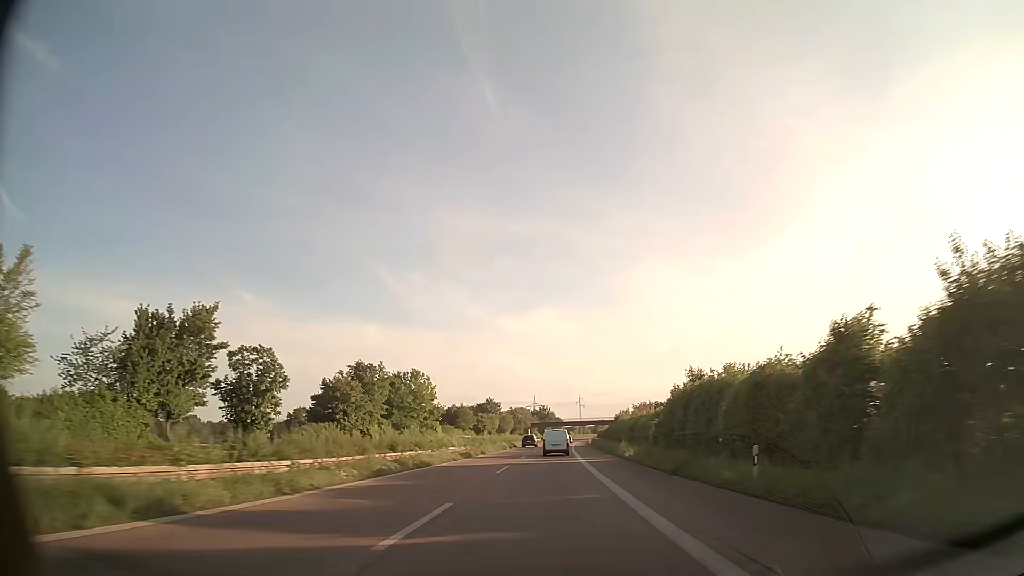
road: trunk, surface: asphalt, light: Day
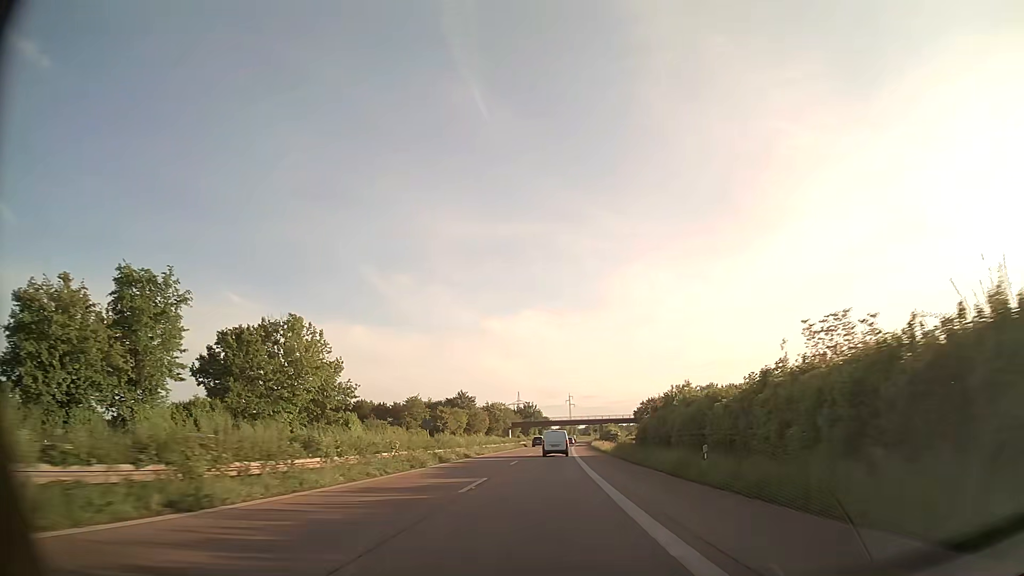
(+0.5, +45.2) m; +1°
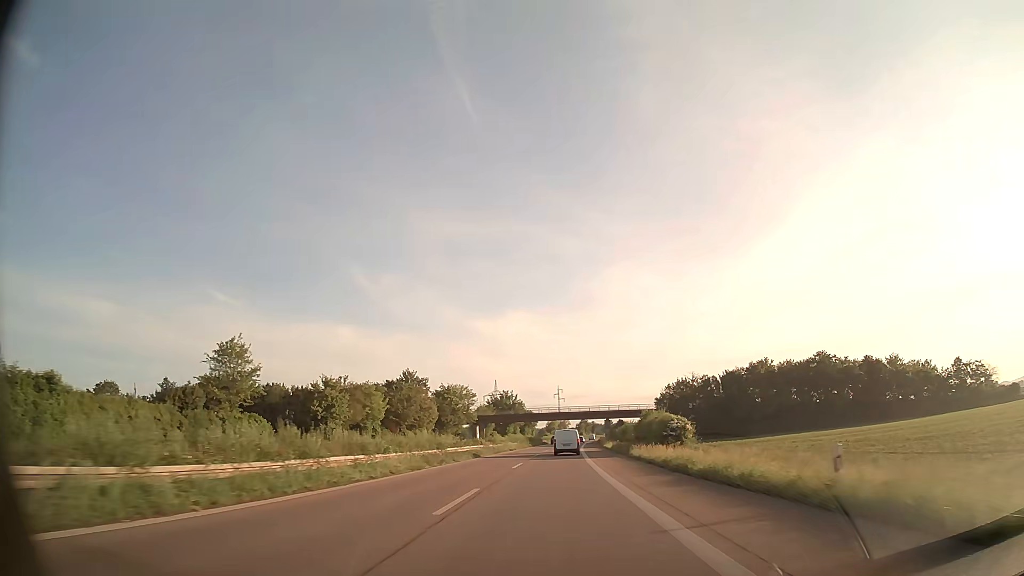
(+0.6, +59.5) m; +1°
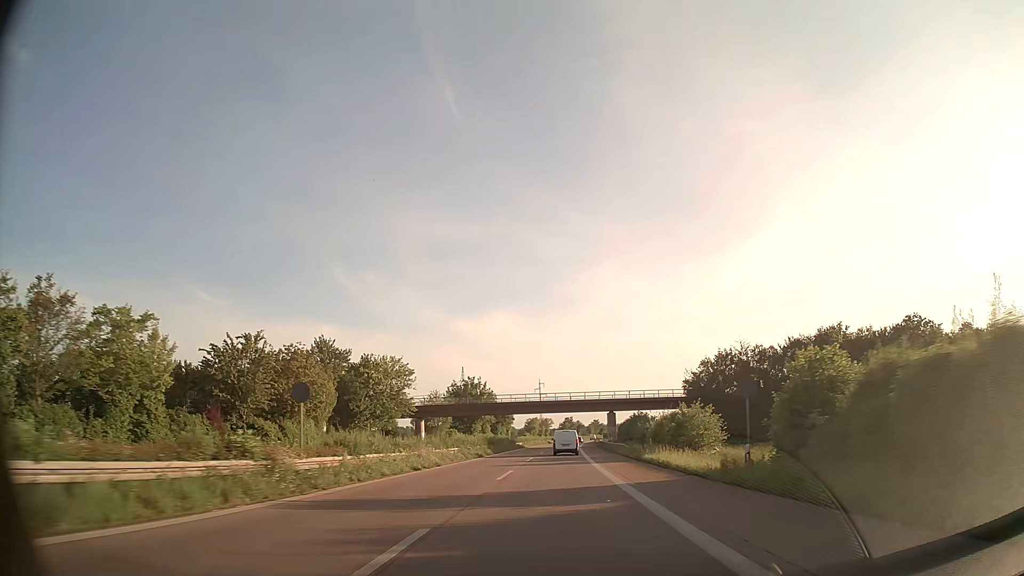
(+0.6, +44.0) m; +1°
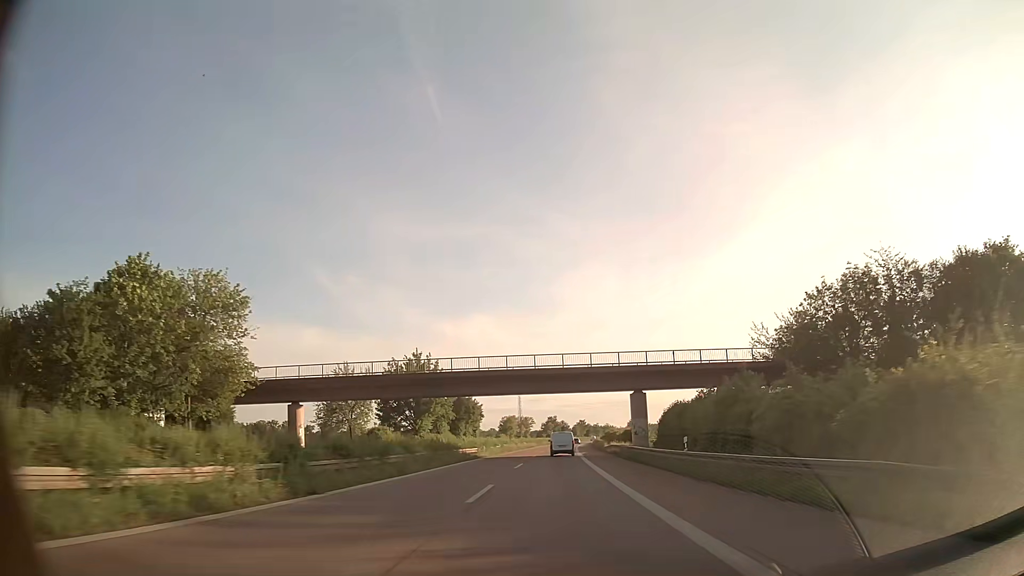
(+0.6, +43.6) m; +2°
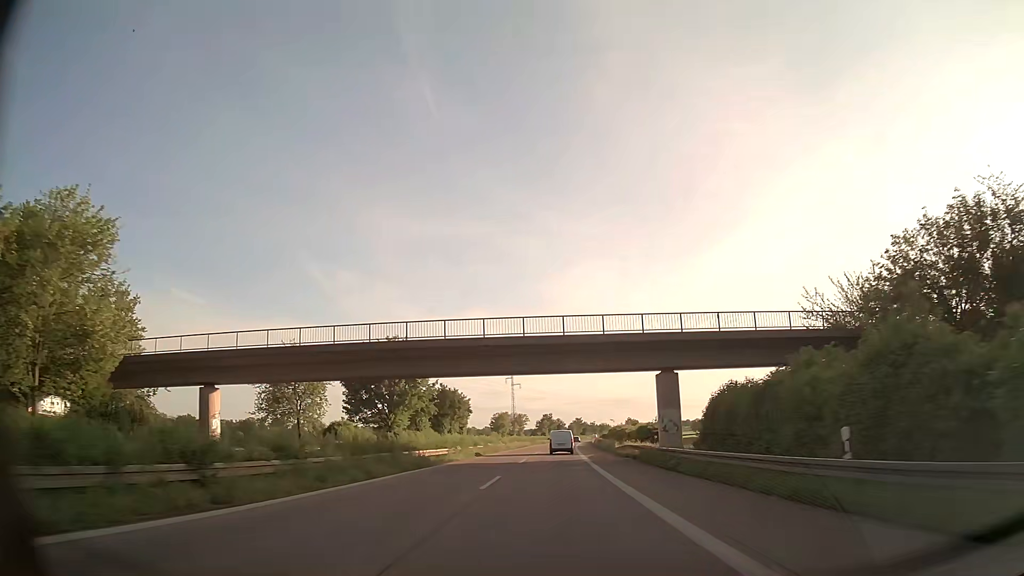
(0.0, +14.6) m; 0°
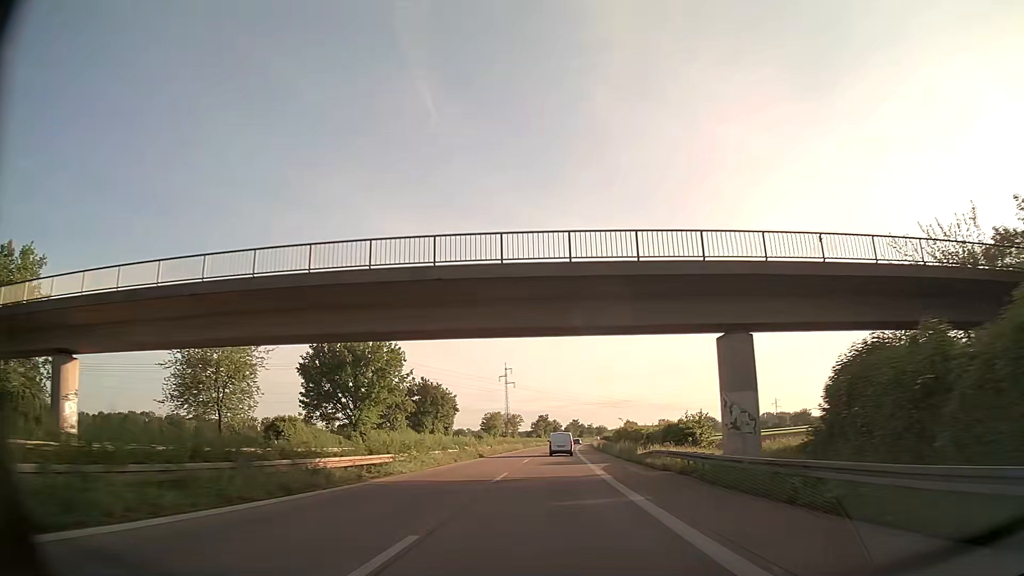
(0.0, +14.6) m; 0°
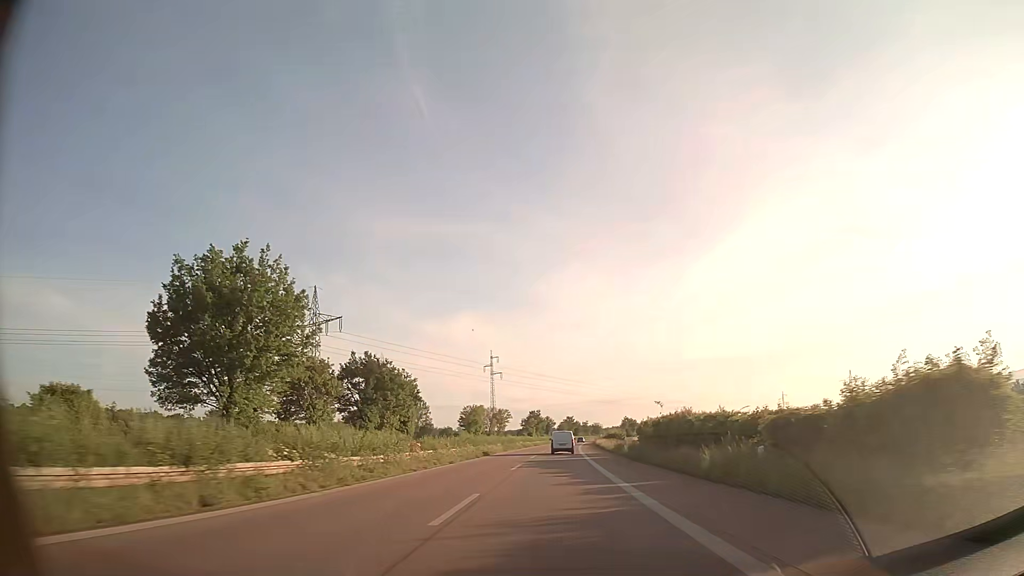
(+0.2, +29.3) m; +1°
(0, +10) (0, +20) (0, +30) (0, +40) (0, +50) (+1, +60) (+1, +70) (+1, +80) (+2, +90) (+2, +100) m
